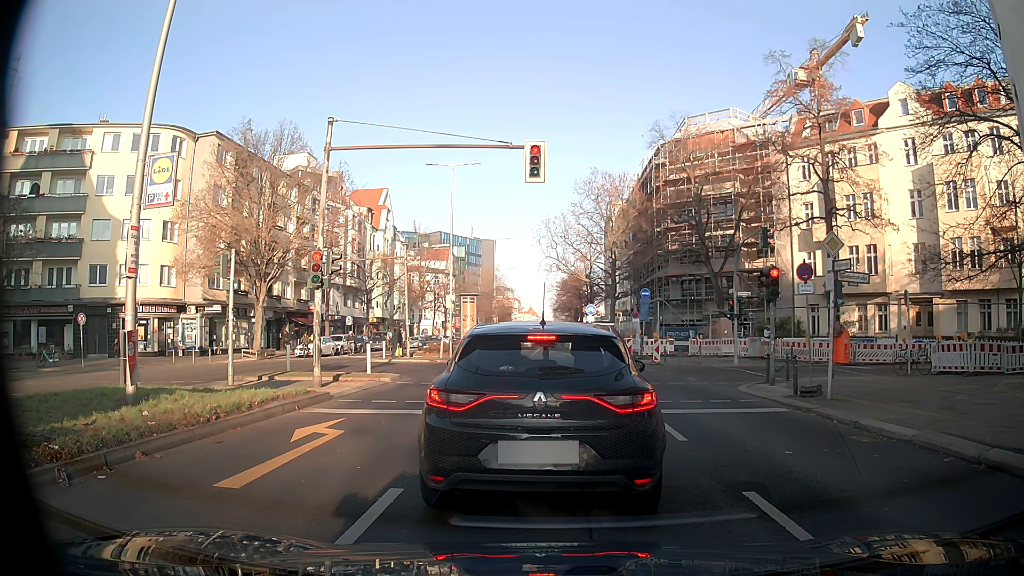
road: tertiary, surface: asphalt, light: Day
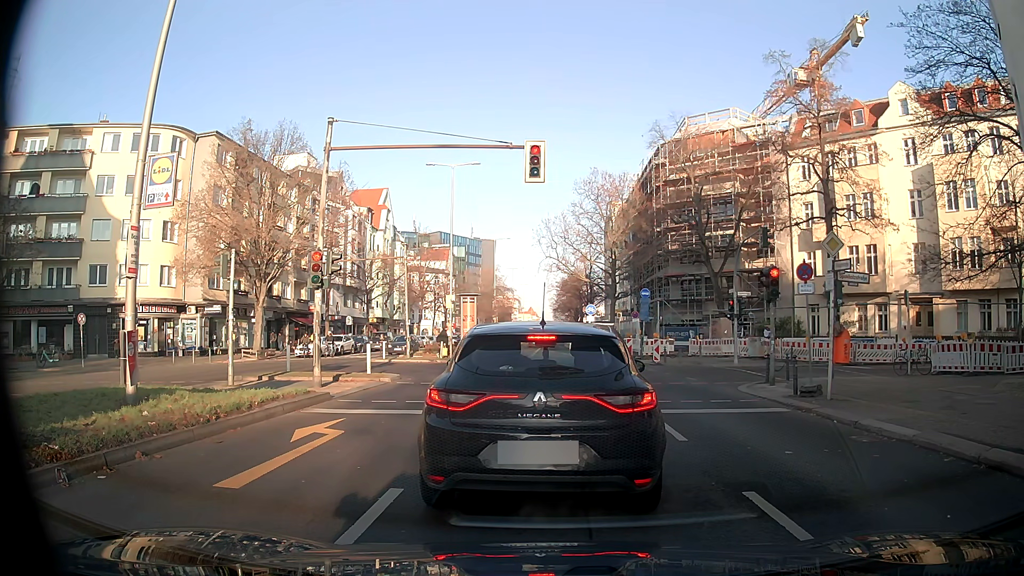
(0.0, 0.0) m; 0°
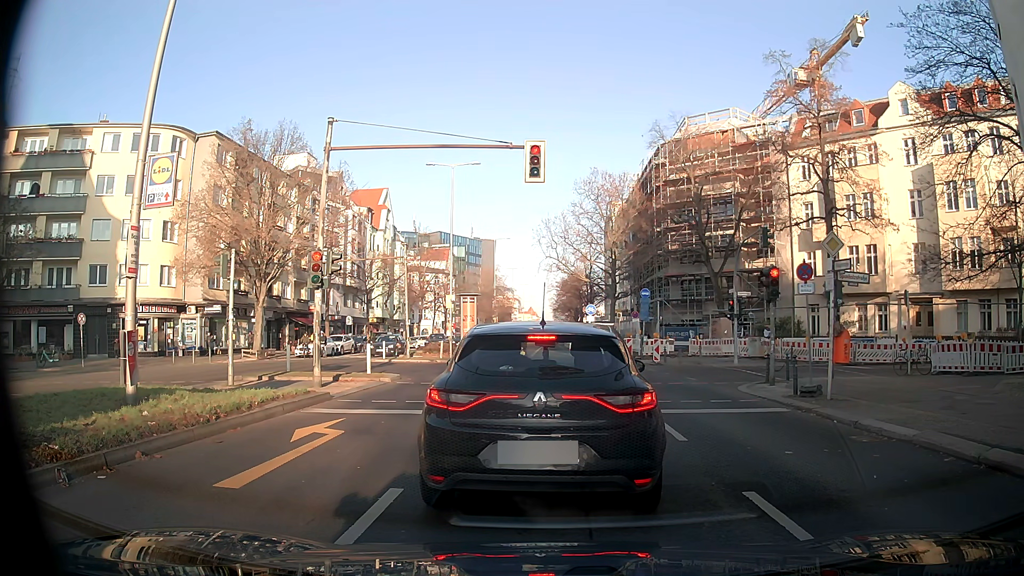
(0.0, 0.0) m; 0°
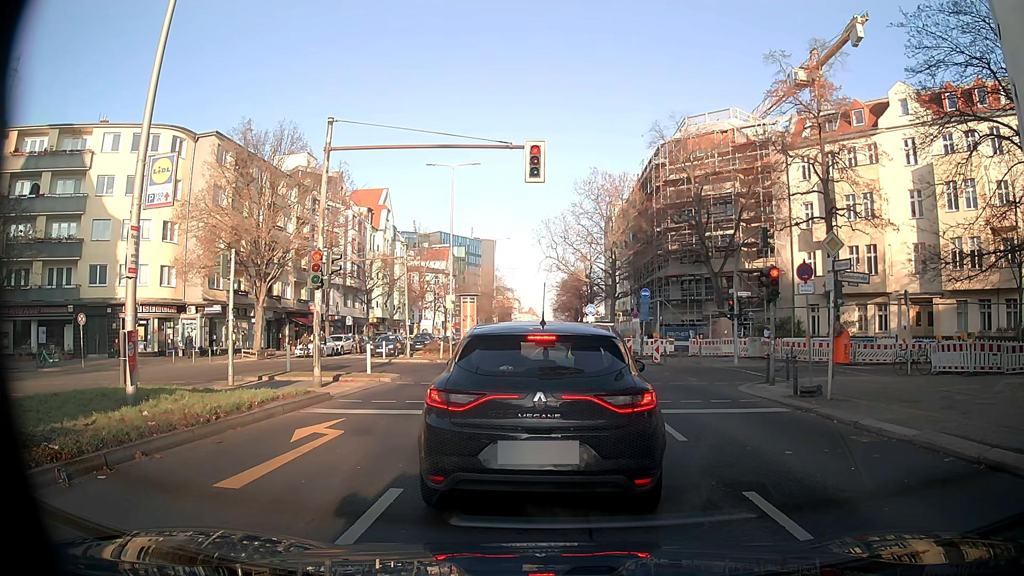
(0.0, 0.0) m; 0°
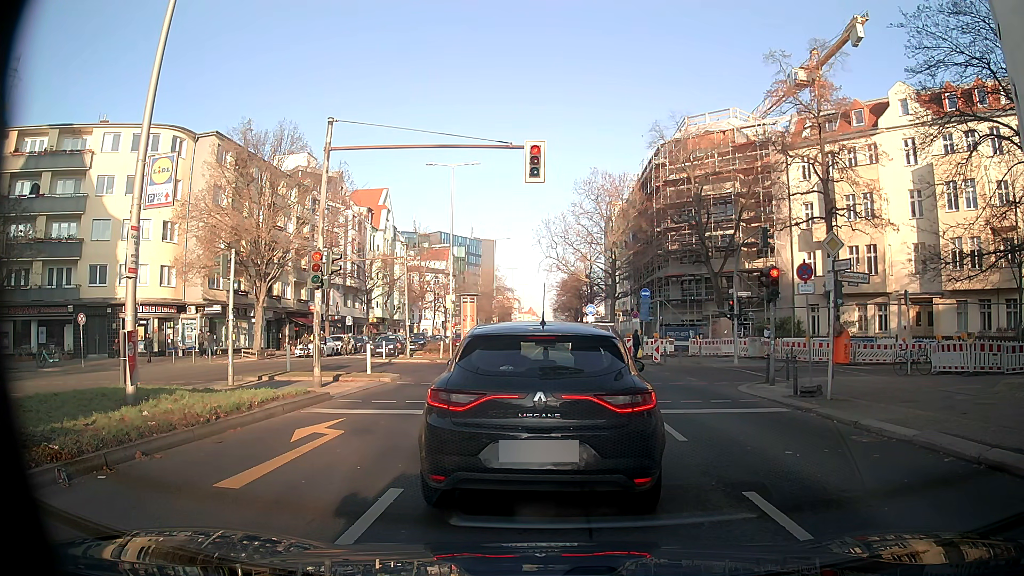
(0.0, 0.0) m; 0°
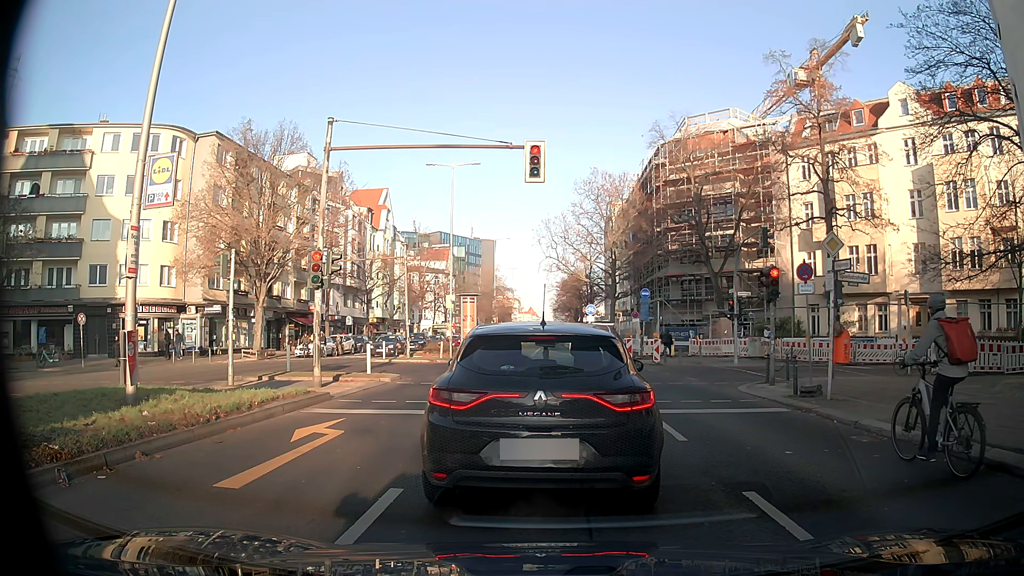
(0.0, 0.0) m; 0°
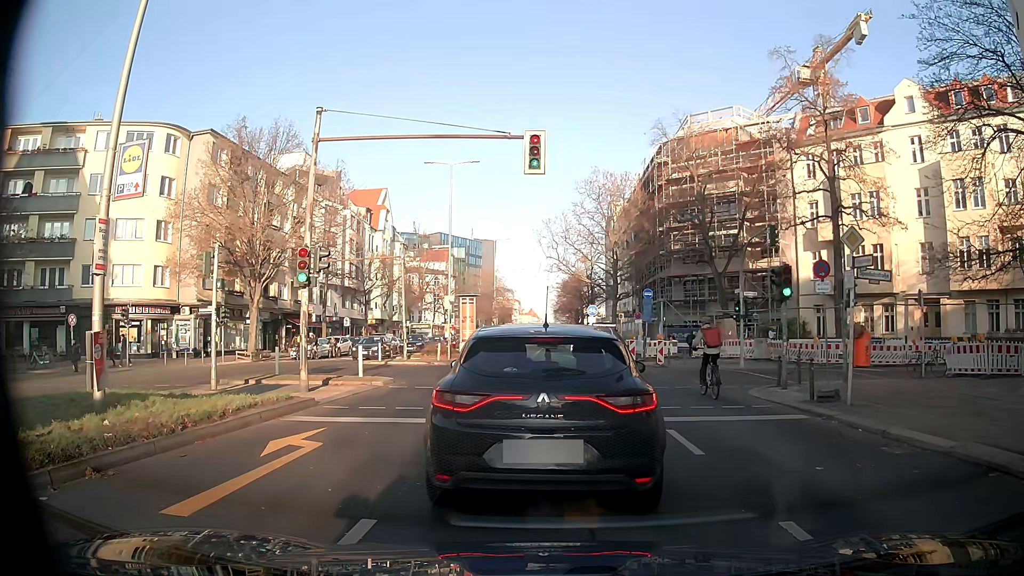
(0.0, +1.0) m; 0°
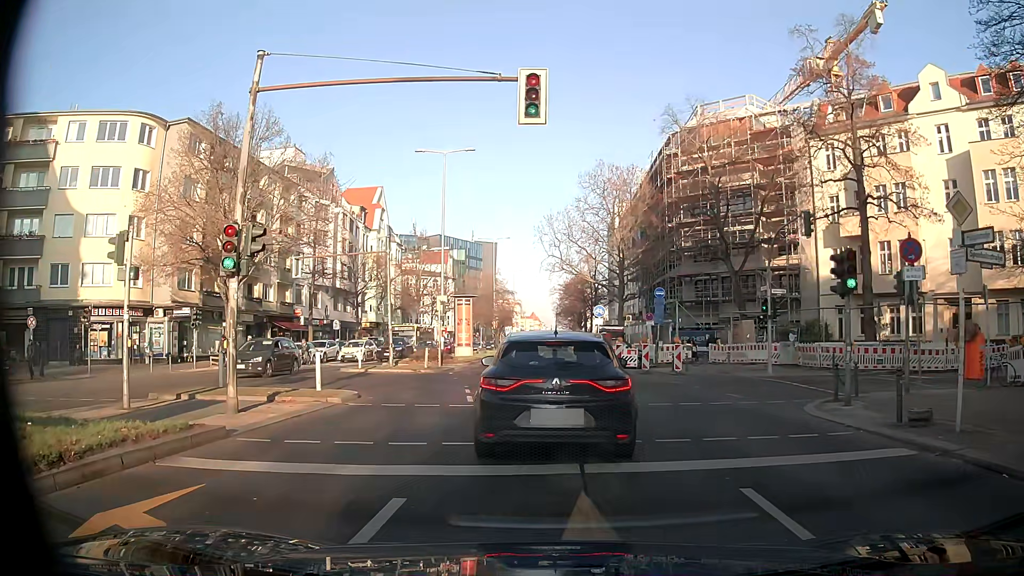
(-0.1, +4.0) m; -2°
(0, +10) (-1, +20) (-2, +30) (-2, +40) (-2, +50) (-2, +60) (-2, +70) (-1, +80) (-1, +90) (-1, +100) m
